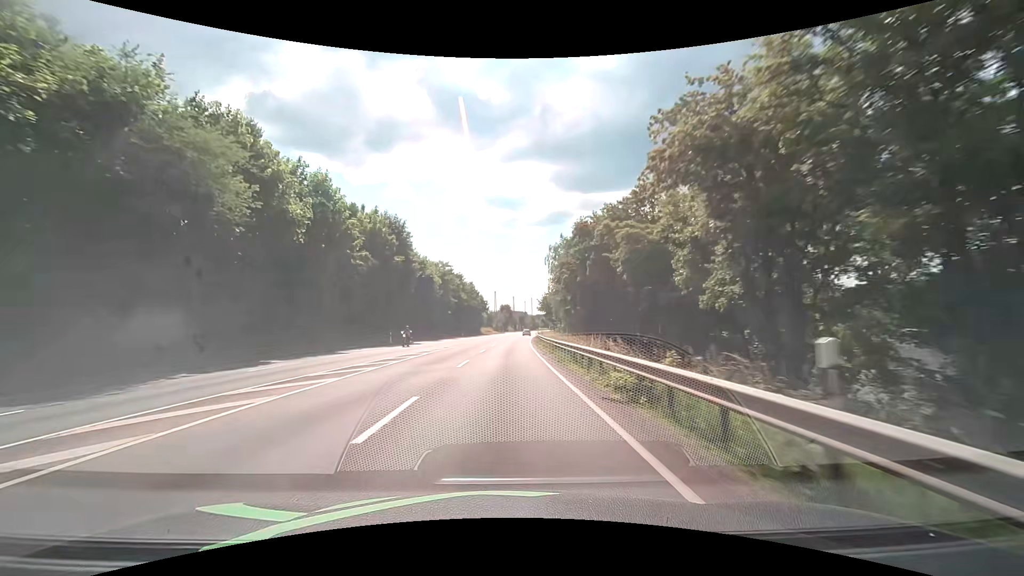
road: primary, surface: asphalt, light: Day
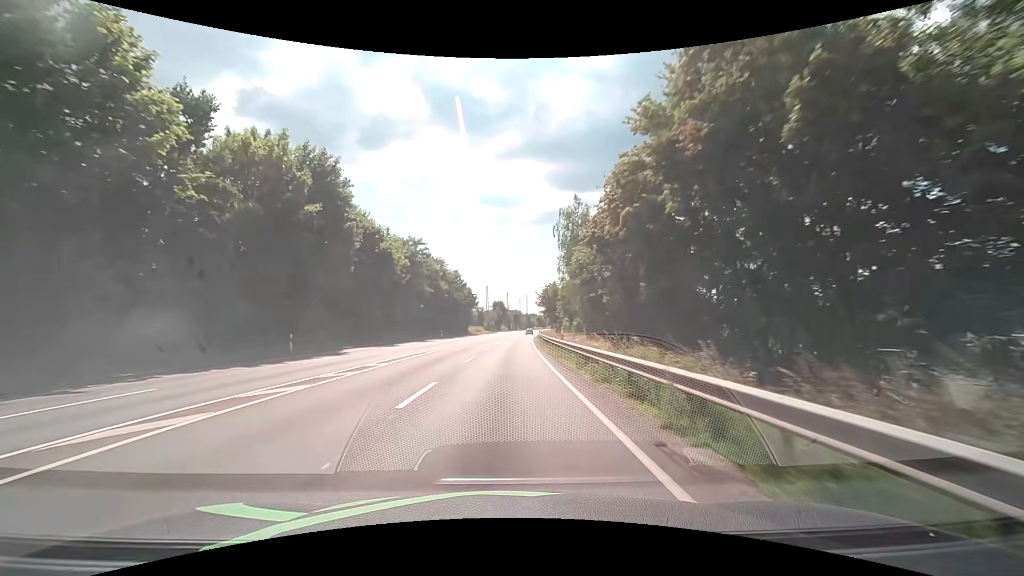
(+0.2, +21.4) m; +1°
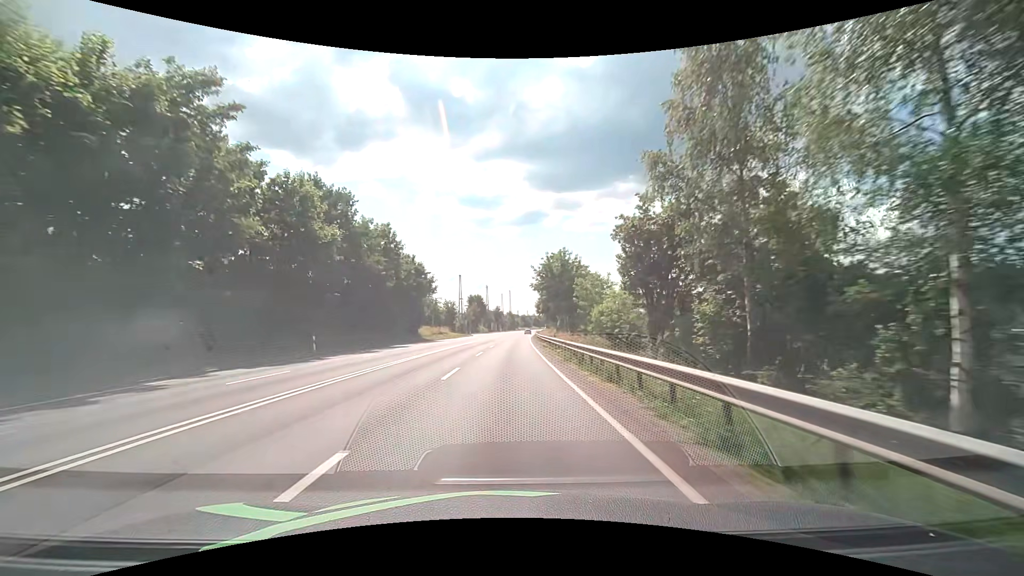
(+0.8, +42.9) m; +2°
(0, +10) (0, +20) (0, +30) (+1, +40) (+1, +50) (+1, +60) (+2, +70) (+2, +80) (+3, +90) (+3, +100) m
